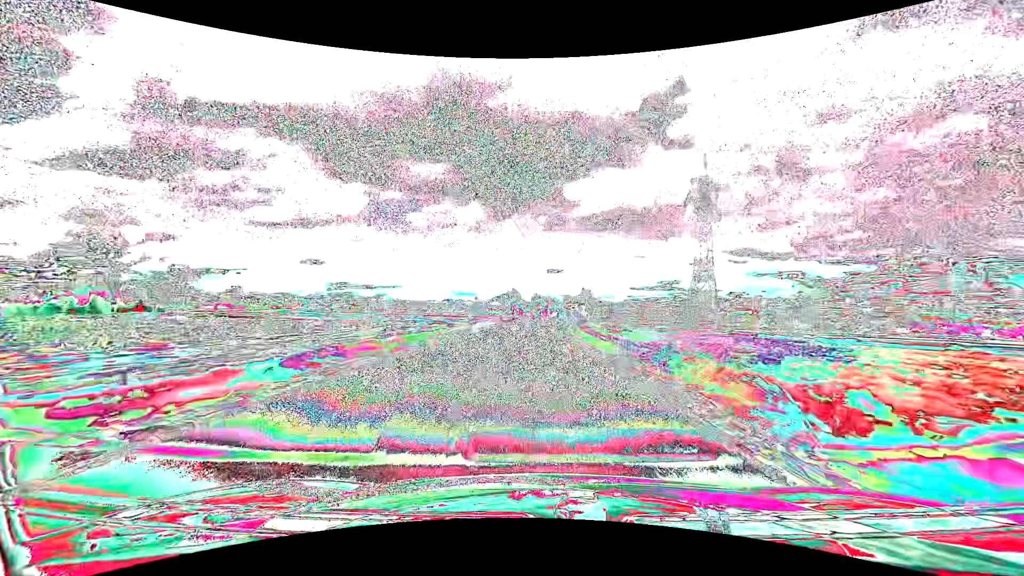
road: tertiary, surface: asphalt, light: Day
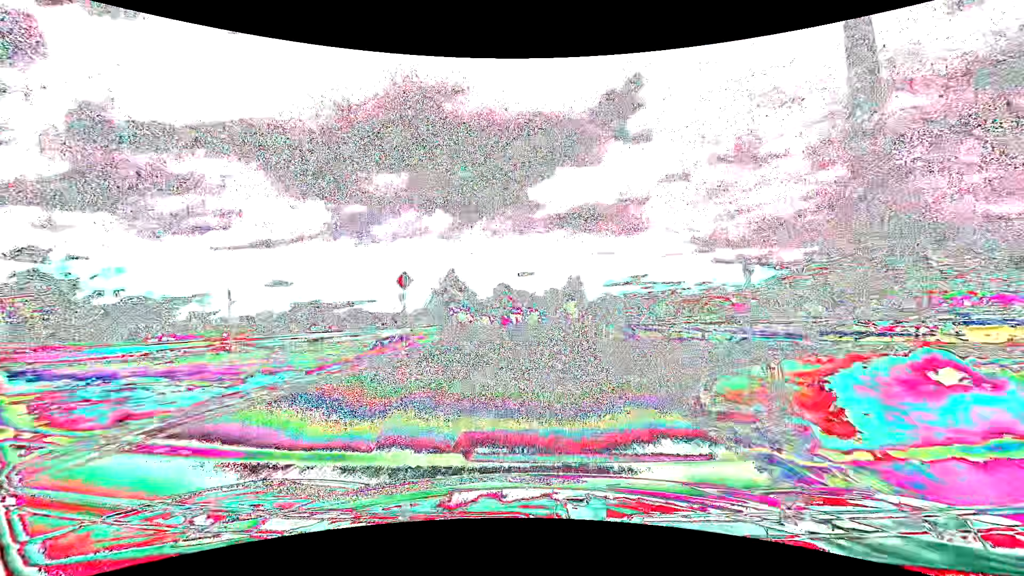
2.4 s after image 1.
(+0.7, +59.0) m; +3°
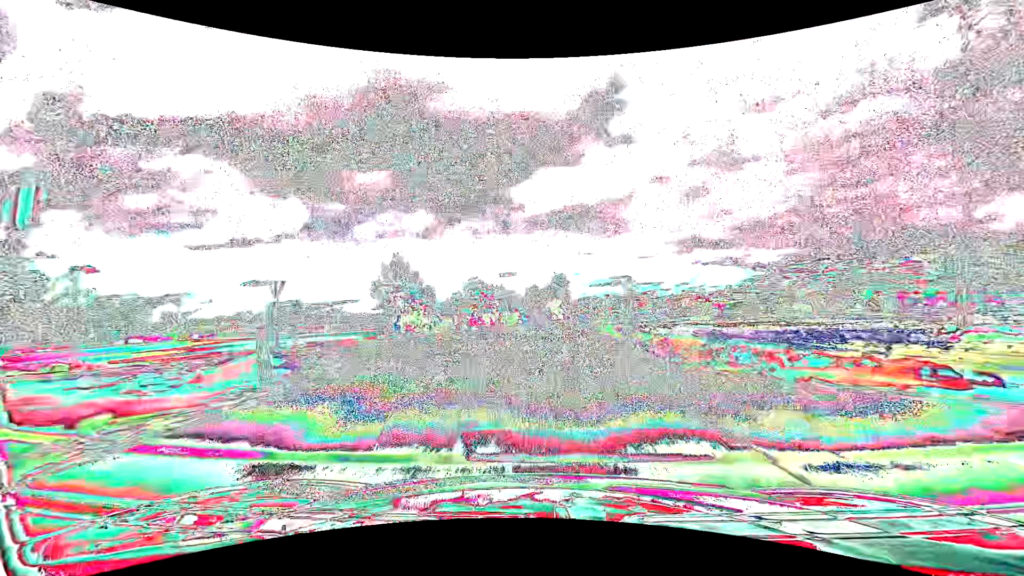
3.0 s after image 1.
(+0.3, +14.7) m; +2°
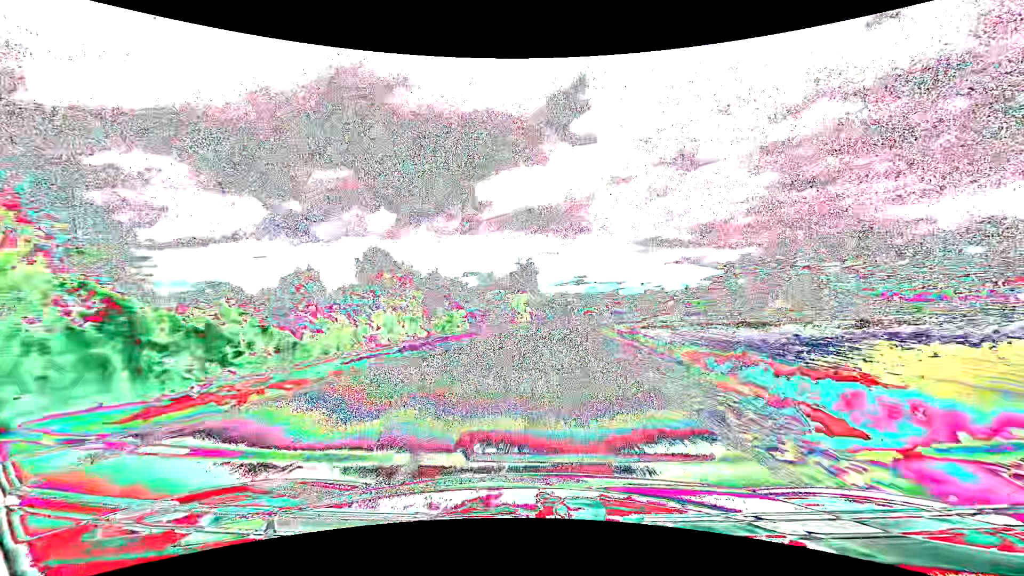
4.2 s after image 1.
(+1.1, +29.4) m; +4°
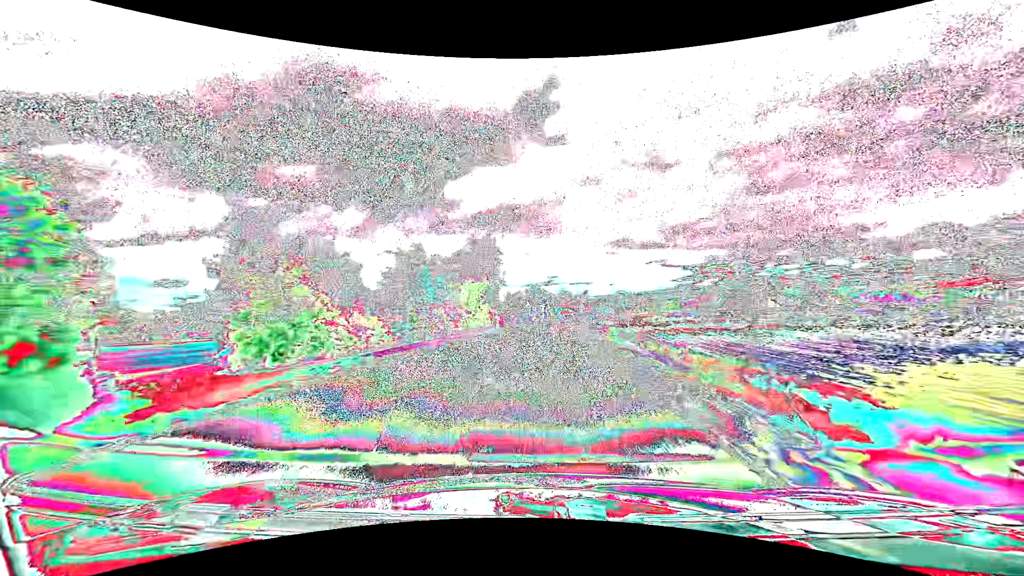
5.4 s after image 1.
(+1.0, +29.8) m; +4°
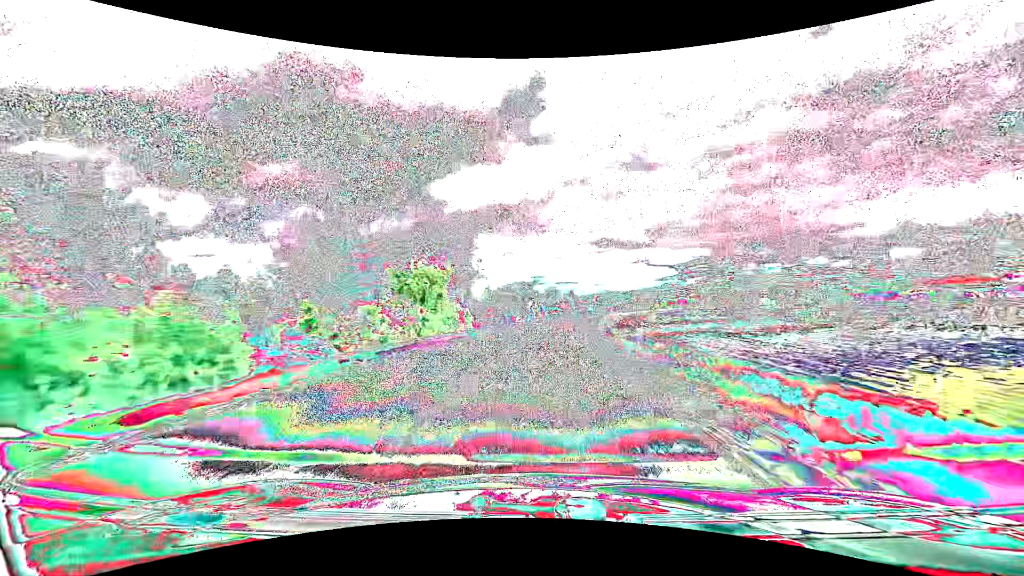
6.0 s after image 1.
(+0.2, +15.0) m; +2°
